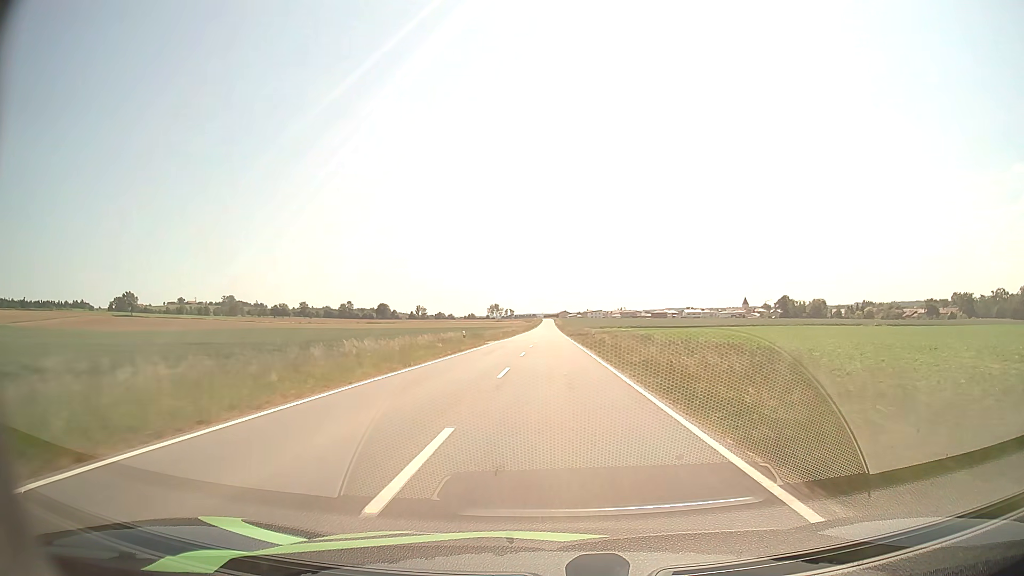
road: tertiary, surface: asphalt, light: Day
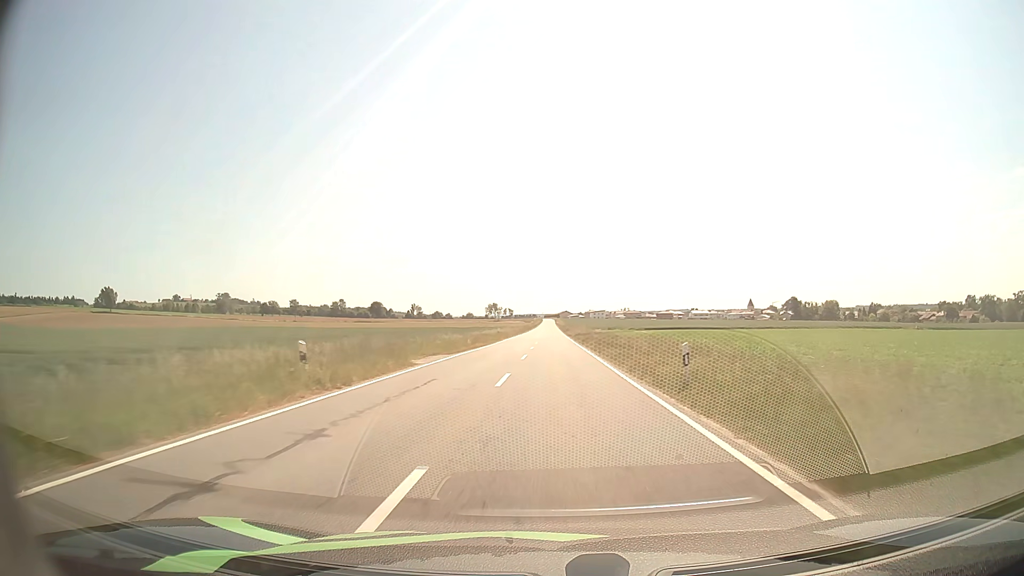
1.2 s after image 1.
(0.0, +27.5) m; 0°
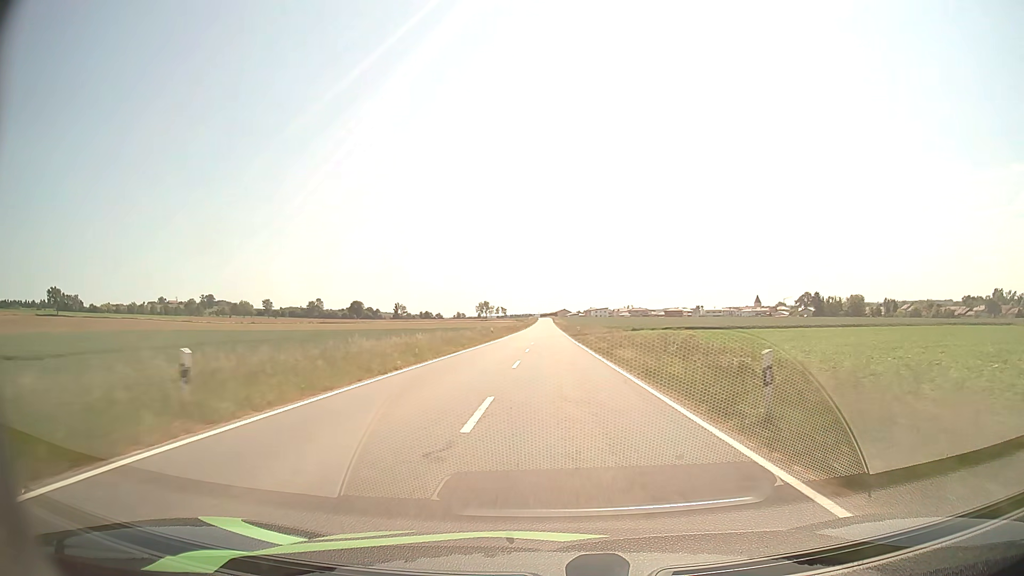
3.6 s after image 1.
(+0.1, +56.7) m; 0°
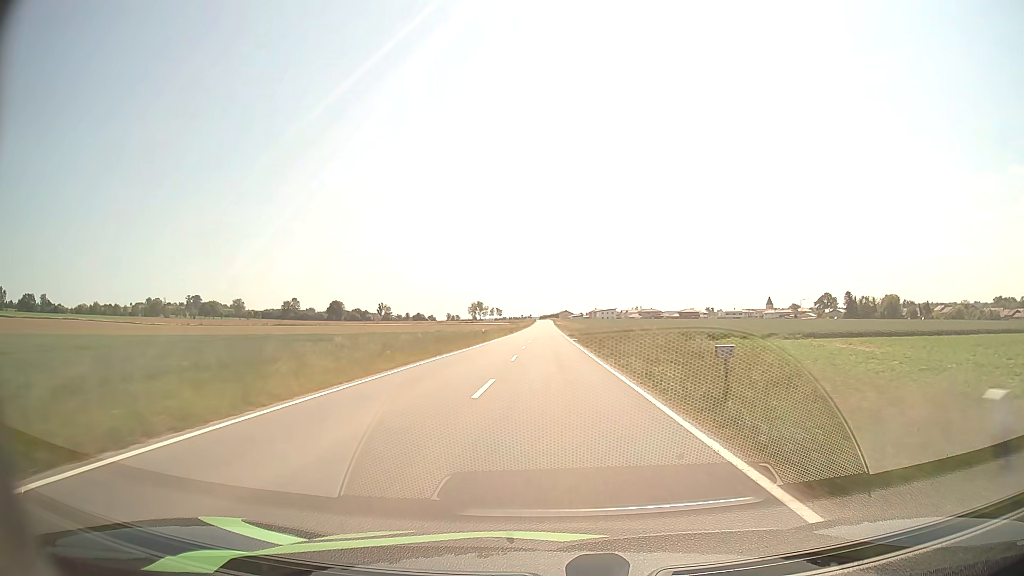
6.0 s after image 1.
(+0.1, +58.1) m; 0°
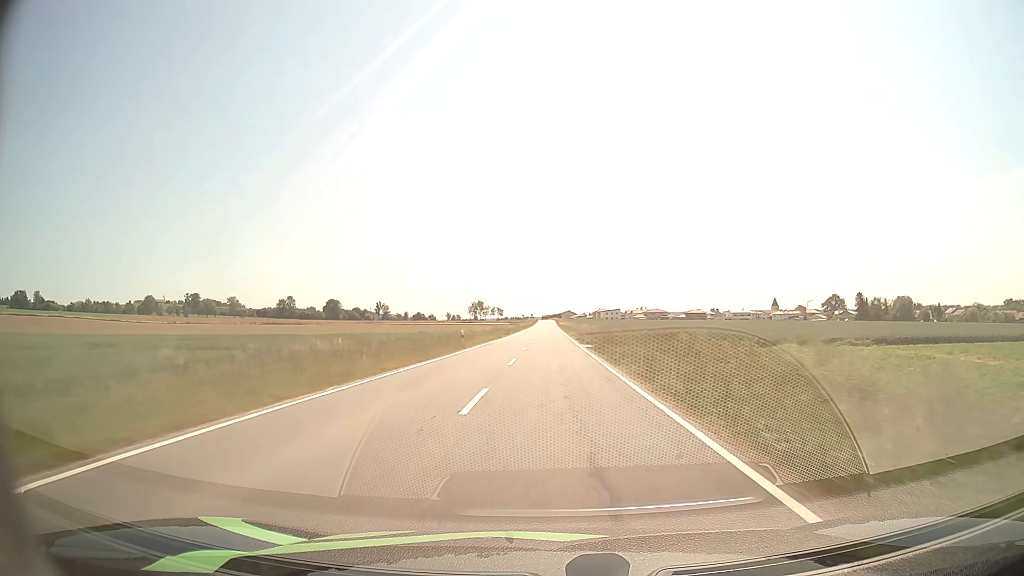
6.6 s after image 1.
(0.0, +14.5) m; 0°
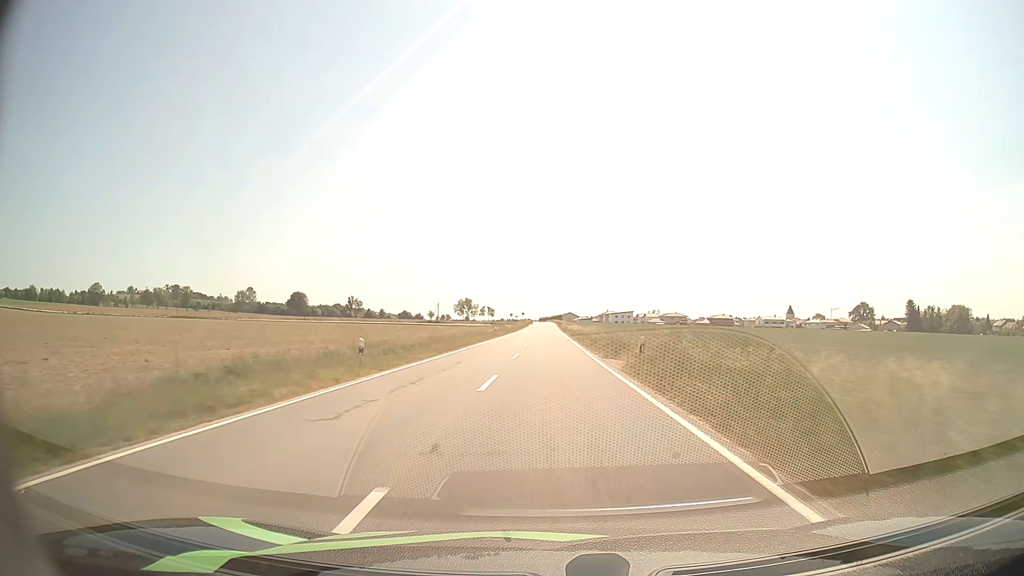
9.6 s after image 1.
(0.0, +71.4) m; 0°
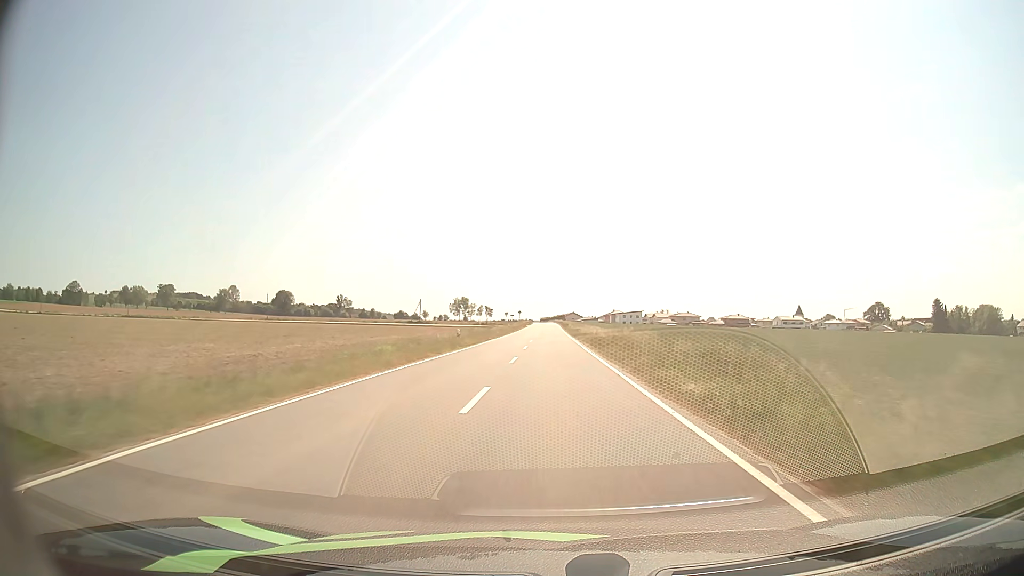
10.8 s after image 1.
(-0.1, +28.4) m; 0°
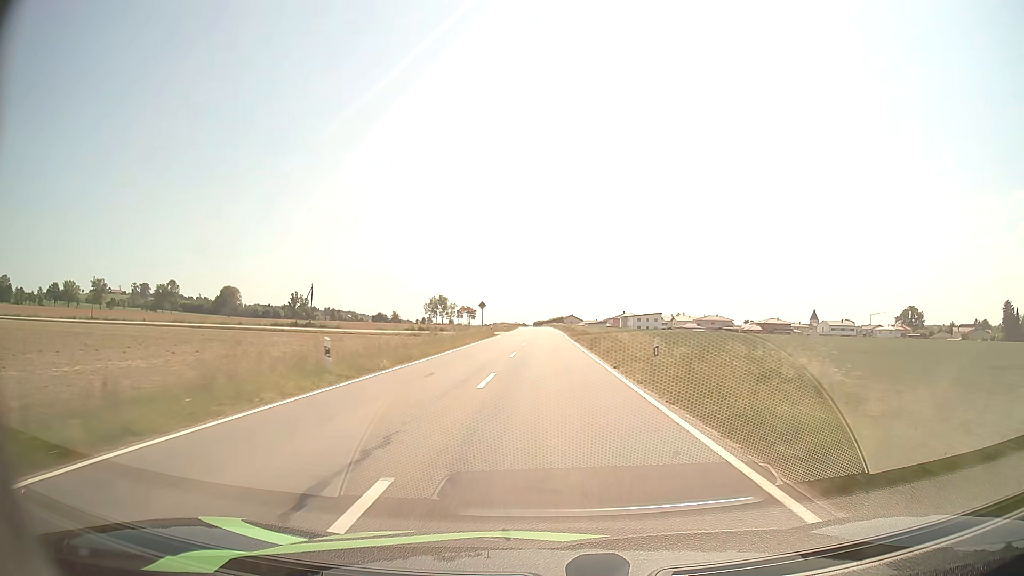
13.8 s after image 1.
(+0.1, +70.6) m; 0°
(0, +10) (0, +20) (0, +30) (0, +40) (0, +50) (0, +60) (0, +70) (0, +80) (0, +90) (0, +100) m
